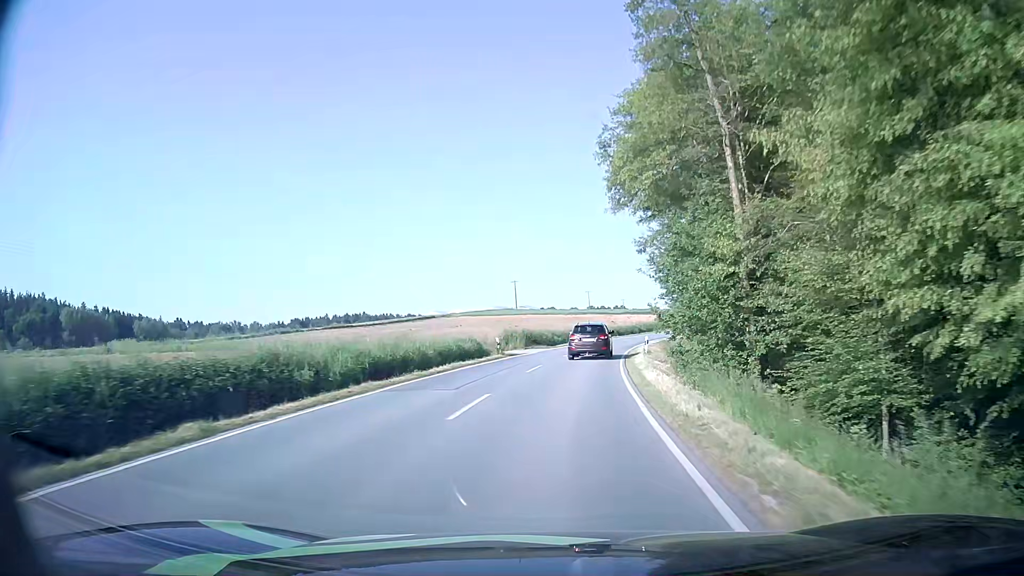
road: secondary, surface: asphalt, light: Day
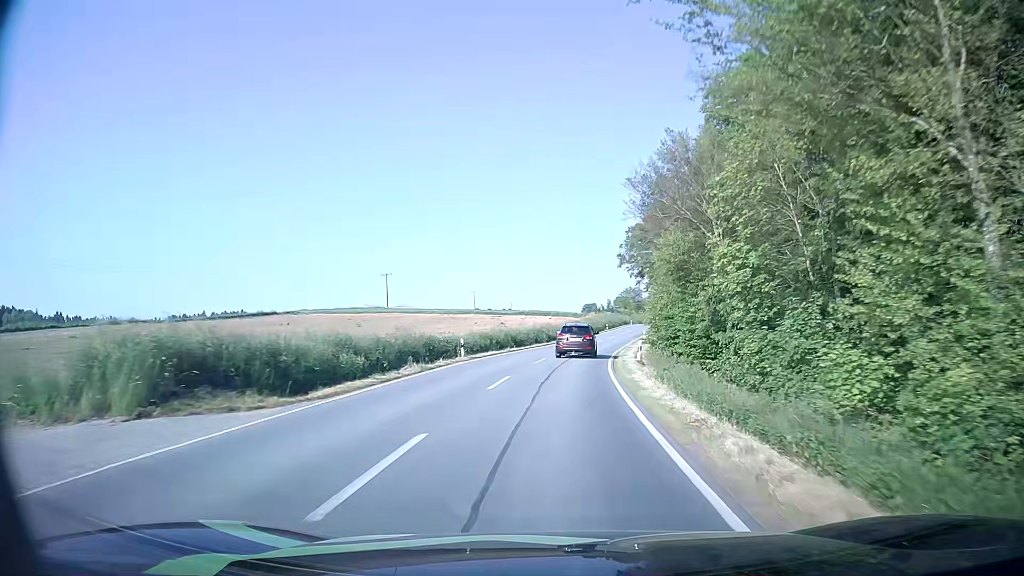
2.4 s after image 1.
(+2.6, +39.3) m; +9°
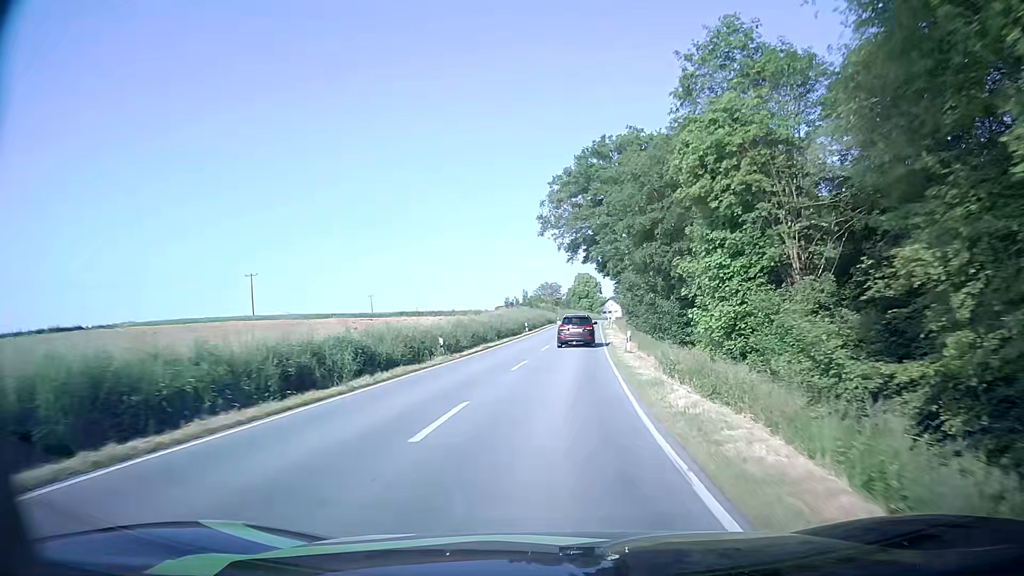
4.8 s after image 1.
(+2.8, +41.5) m; +7°
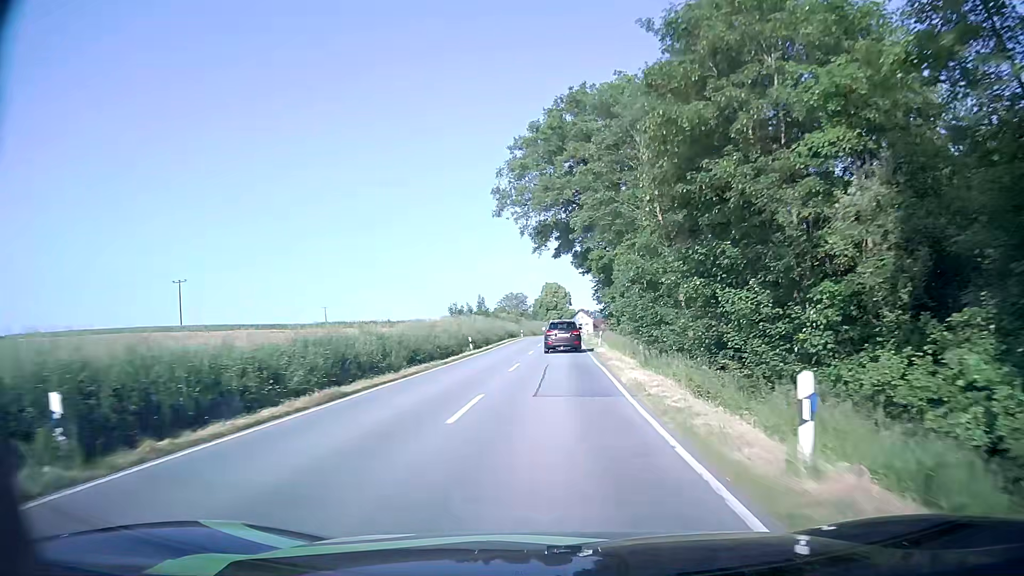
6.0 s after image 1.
(+0.6, +21.6) m; +3°
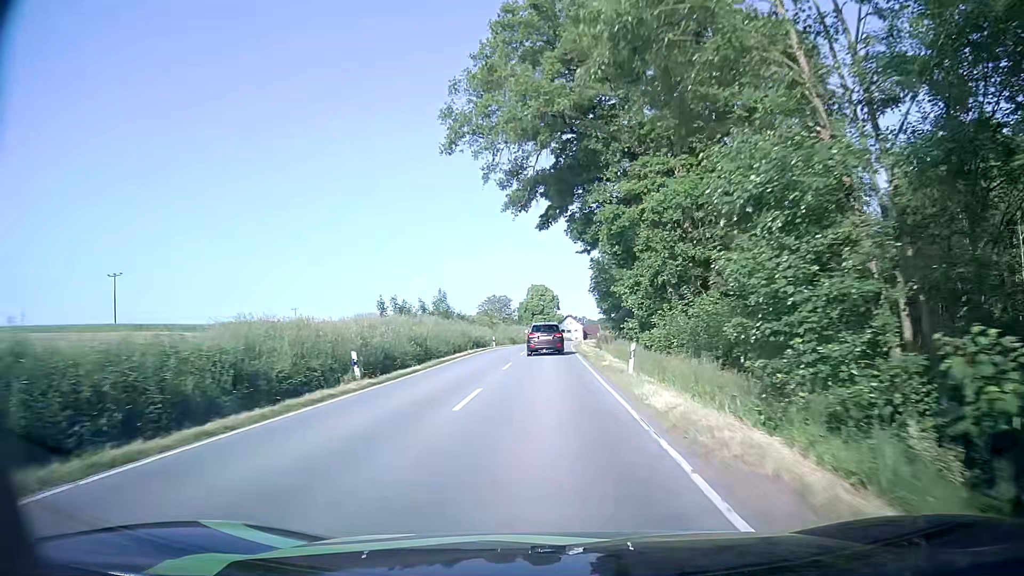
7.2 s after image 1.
(+0.3, +21.8) m; +1°
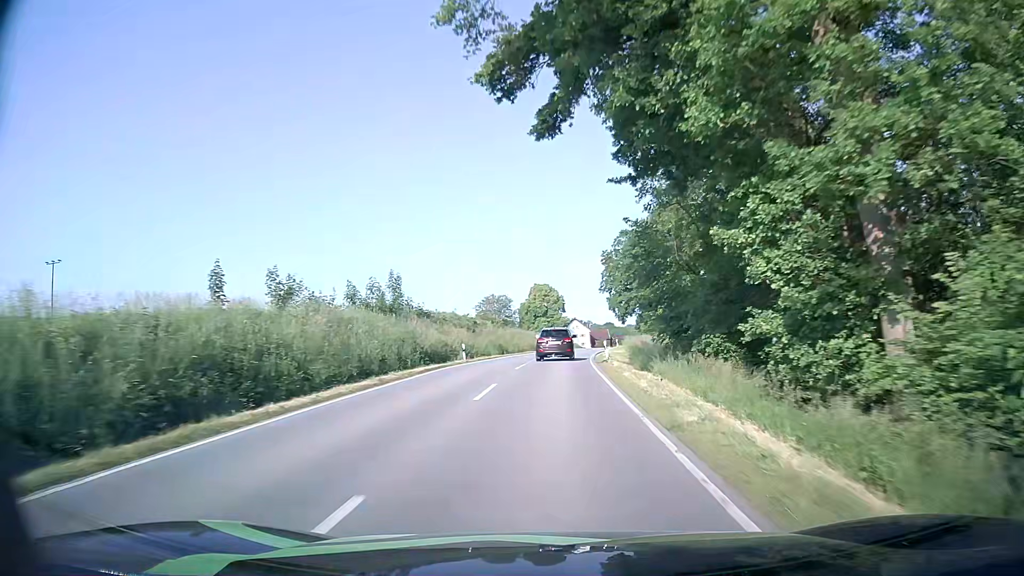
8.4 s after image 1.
(-0.1, +21.9) m; 0°
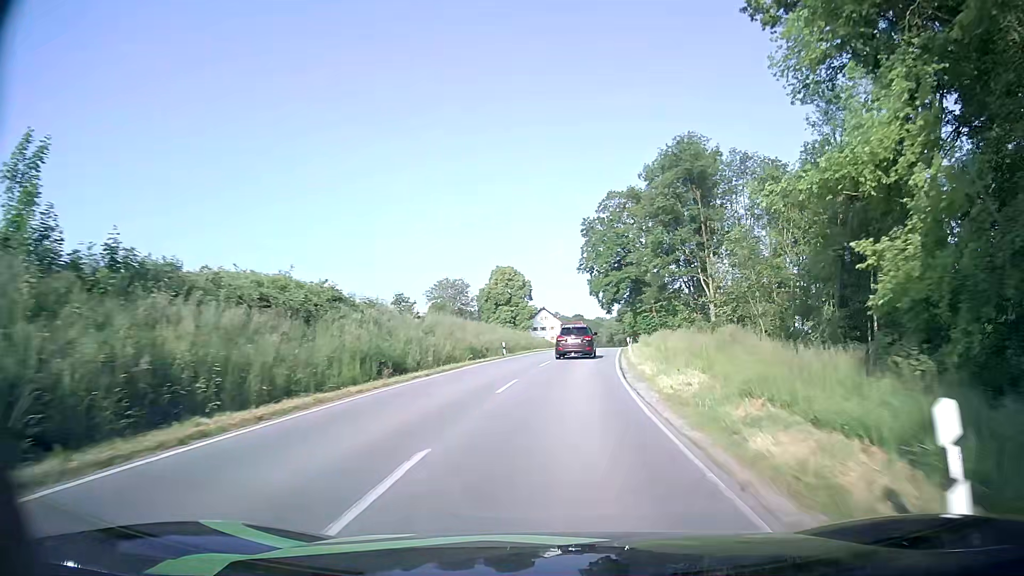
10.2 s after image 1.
(+0.4, +32.5) m; +3°
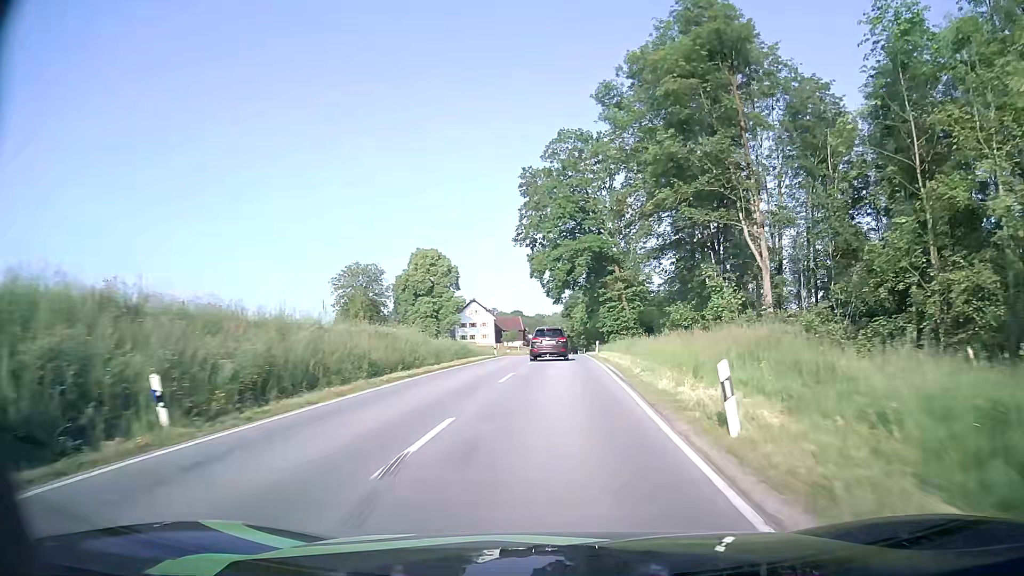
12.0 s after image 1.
(+1.8, +31.4) m; +5°
(0, +10) (0, +20) (+1, +30) (+1, +40) (+1, +50) (+1, +60) (+2, +70) (+2, +80) (+2, +90) (+3, +100) m
